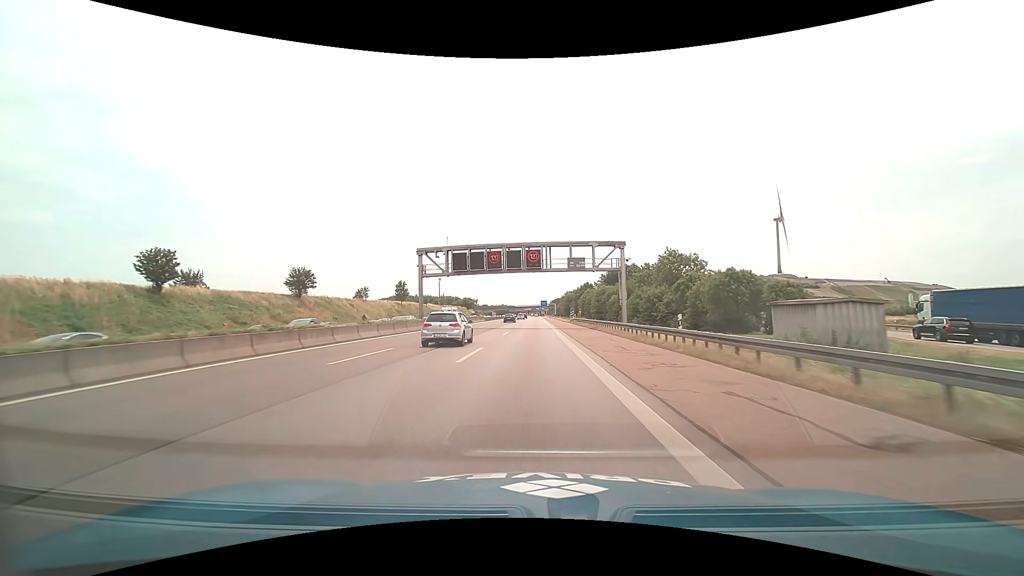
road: motorway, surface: asphalt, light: Day
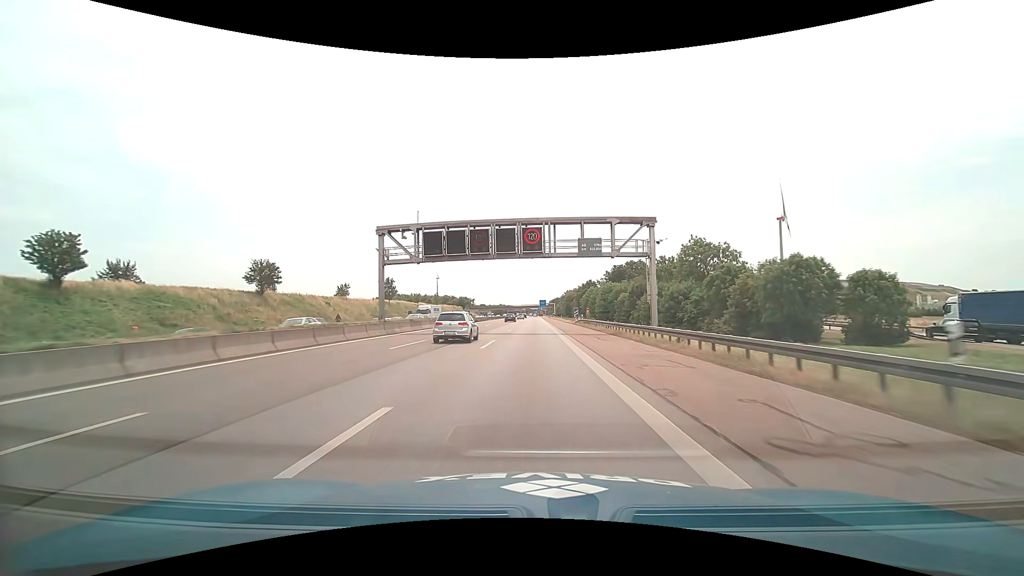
(0.0, +12.7) m; 0°
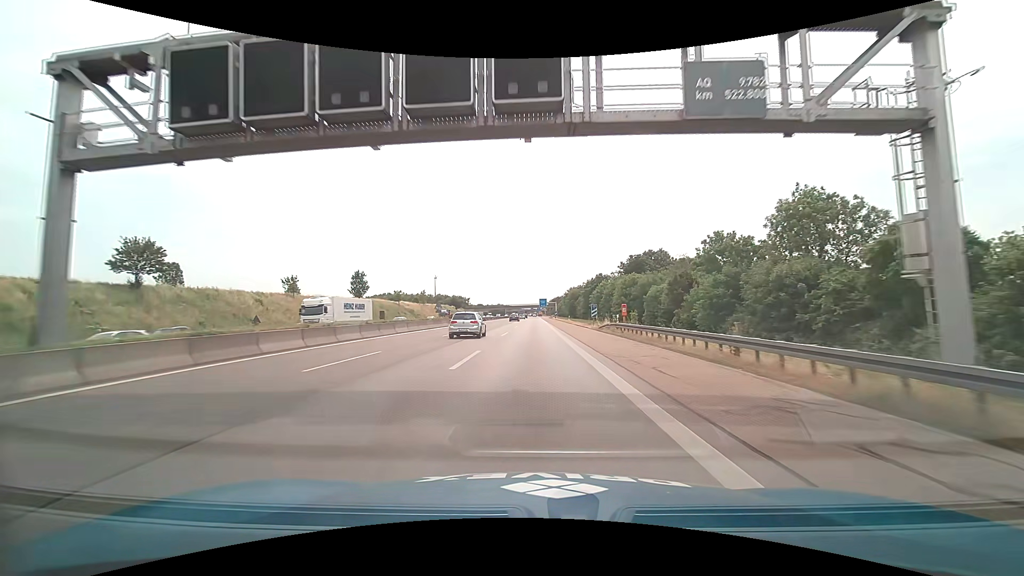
(0.0, +26.0) m; 0°
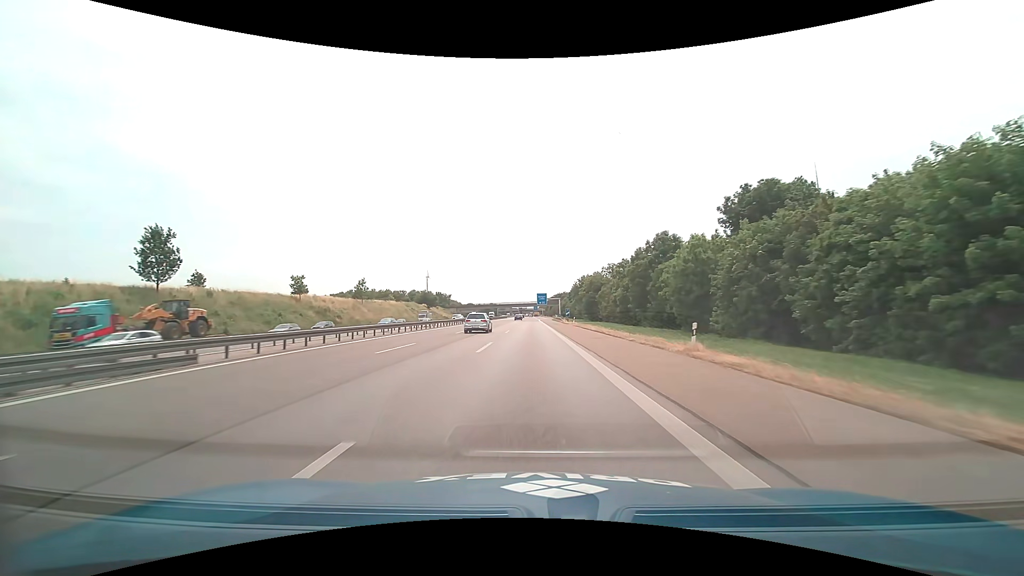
(+0.2, +67.9) m; 0°
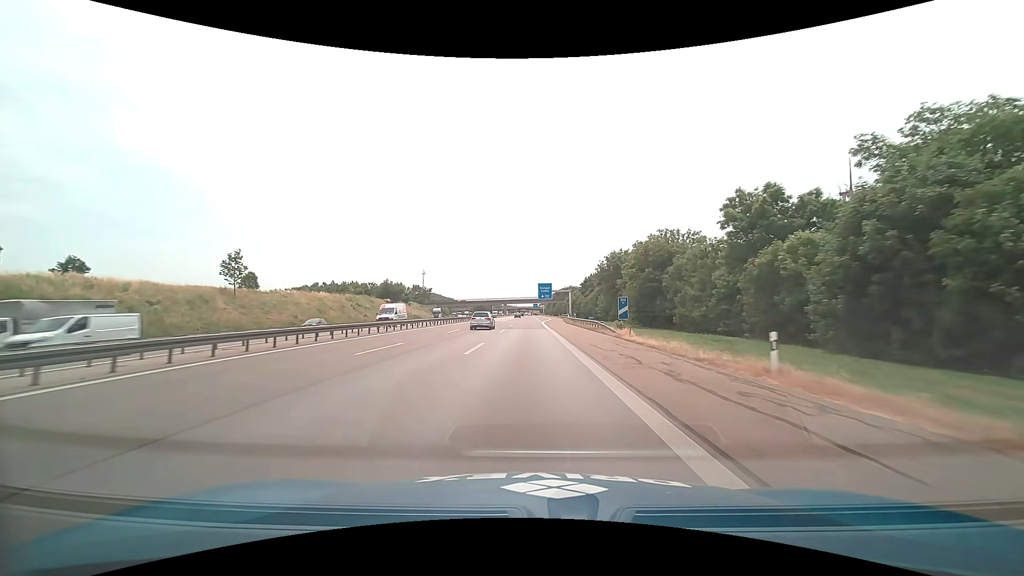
(+0.1, +56.7) m; 0°
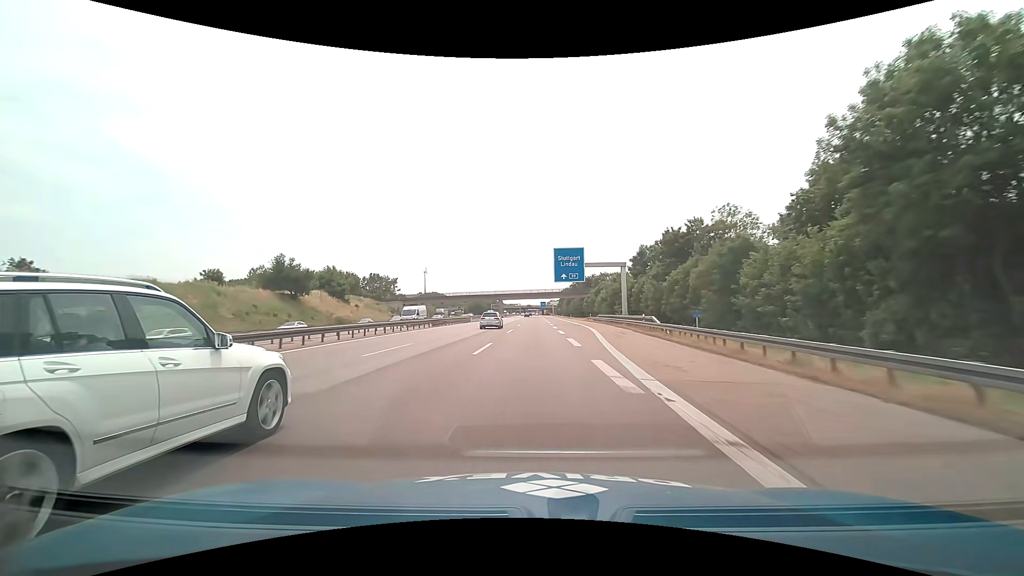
(-0.3, +72.8) m; -1°
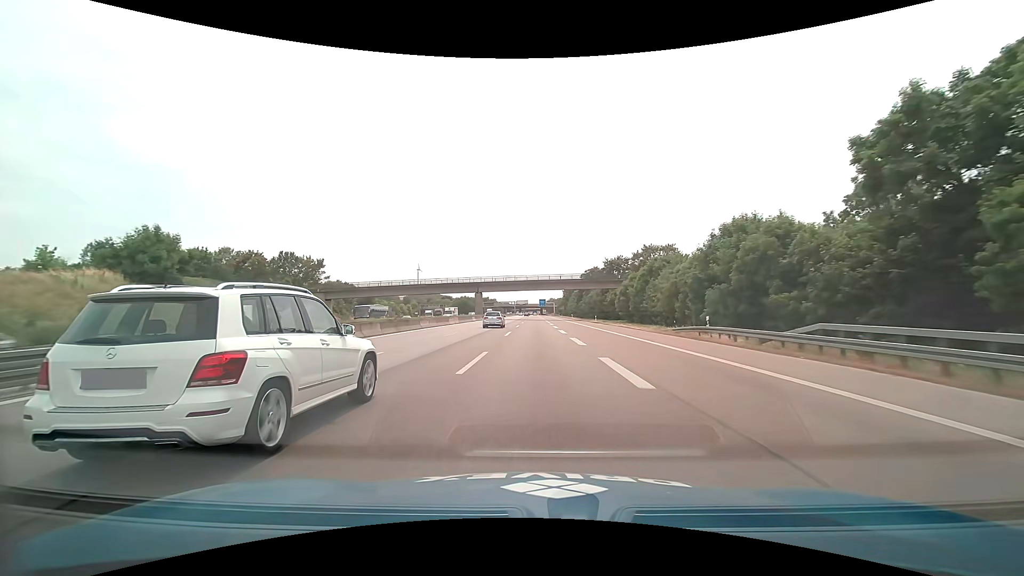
(+0.2, +59.5) m; 0°
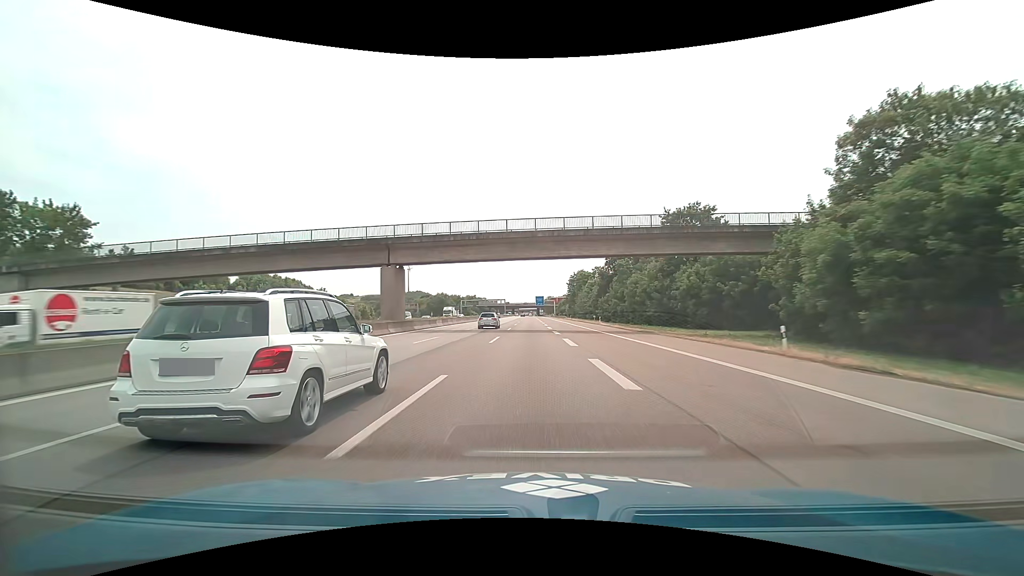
(+0.4, +60.5) m; +1°
(0, +10) (0, +20) (0, +30) (0, +40) (0, +50) (0, +60) (0, +70) (0, +80) (0, +90) (0, +100) m
